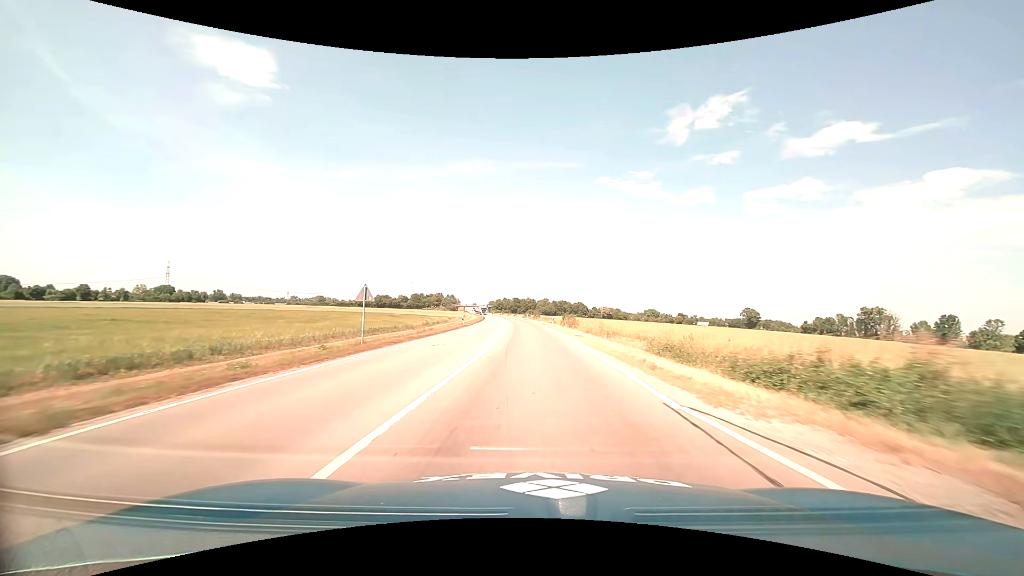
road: primary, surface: asphalt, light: Day
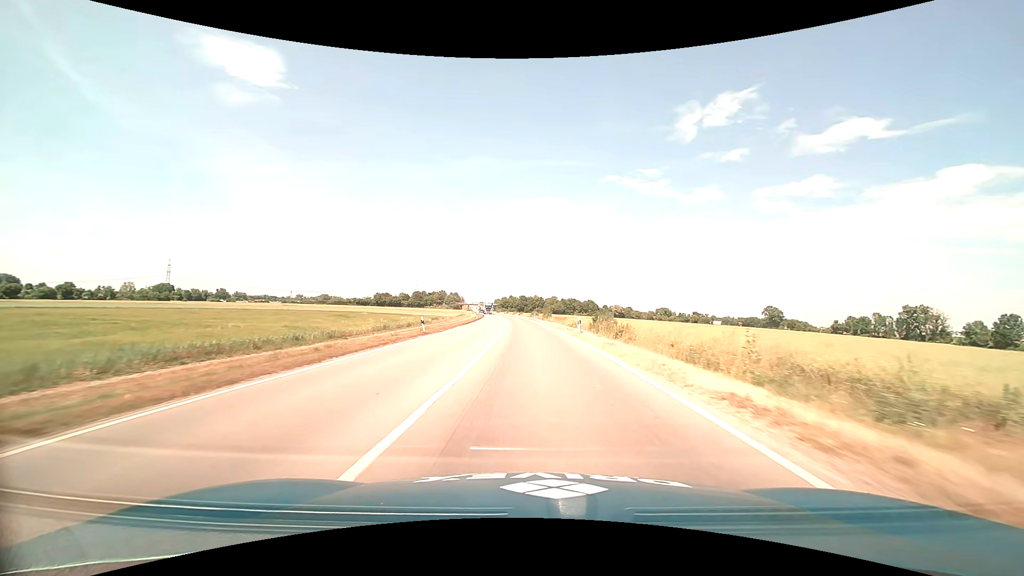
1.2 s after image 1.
(-0.2, +22.2) m; -1°
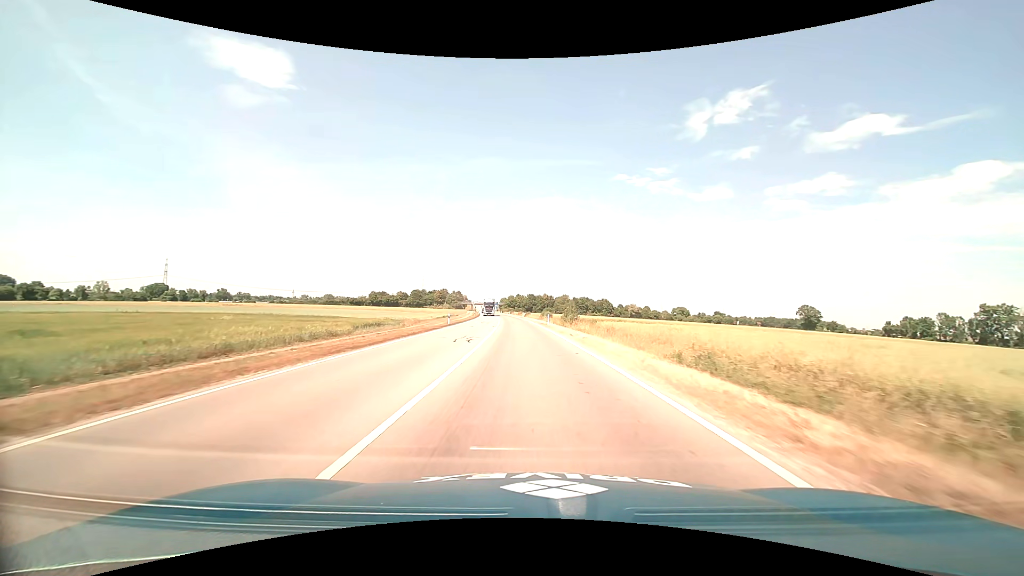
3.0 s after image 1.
(-0.3, +33.9) m; -1°
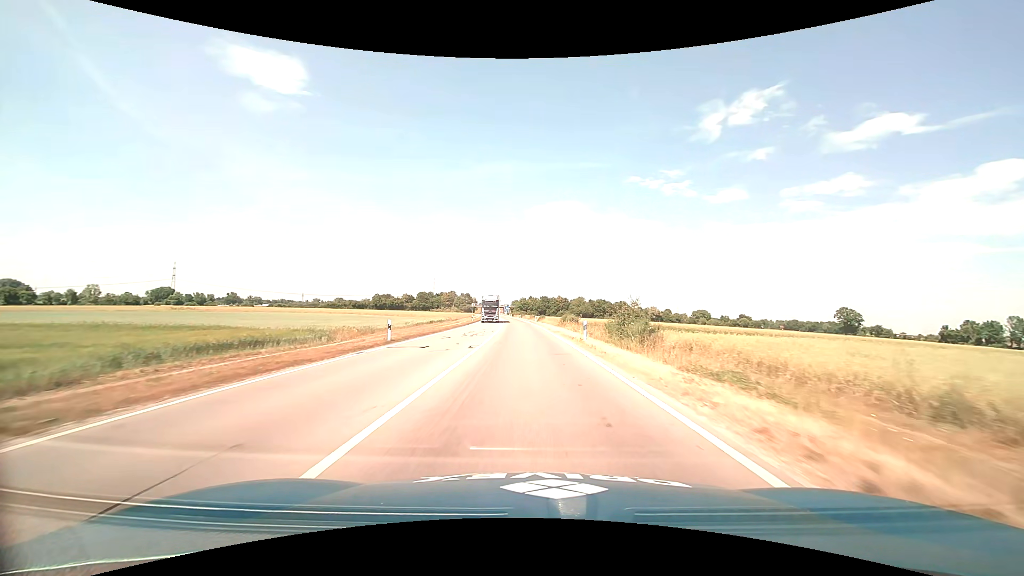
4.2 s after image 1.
(-0.3, +23.0) m; -2°
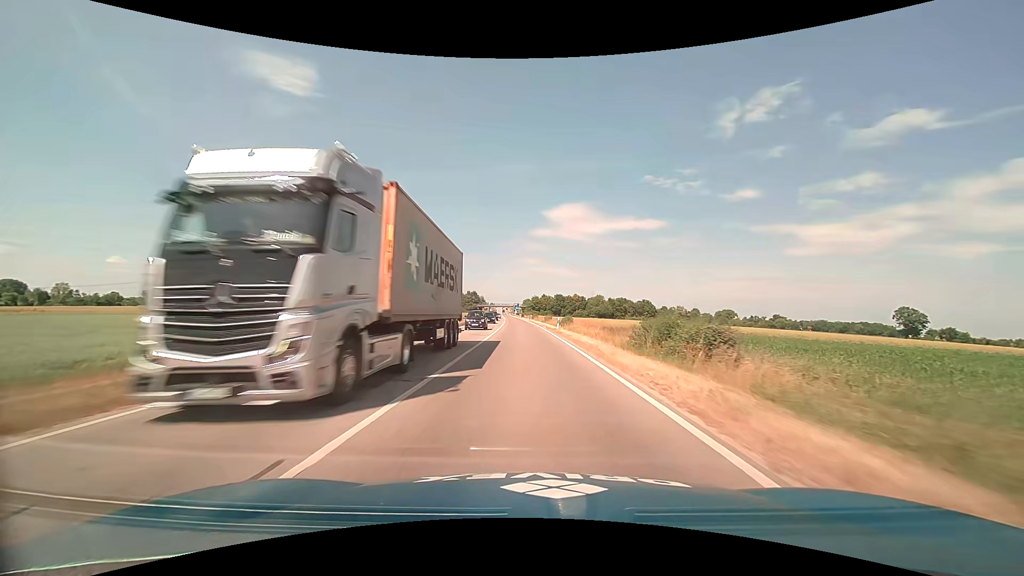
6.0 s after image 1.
(-0.5, +35.1) m; -2°
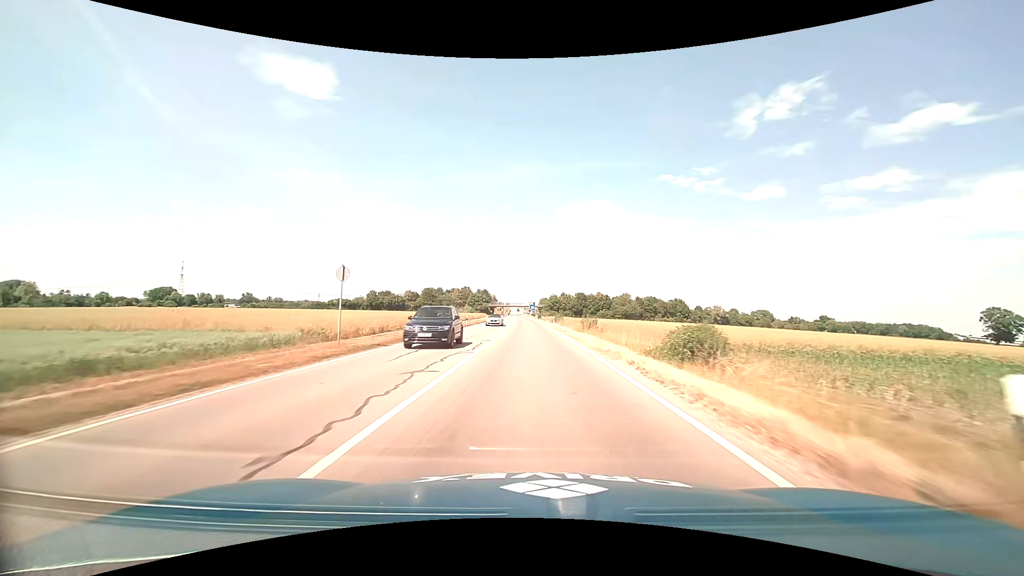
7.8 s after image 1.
(-0.7, +36.1) m; -2°
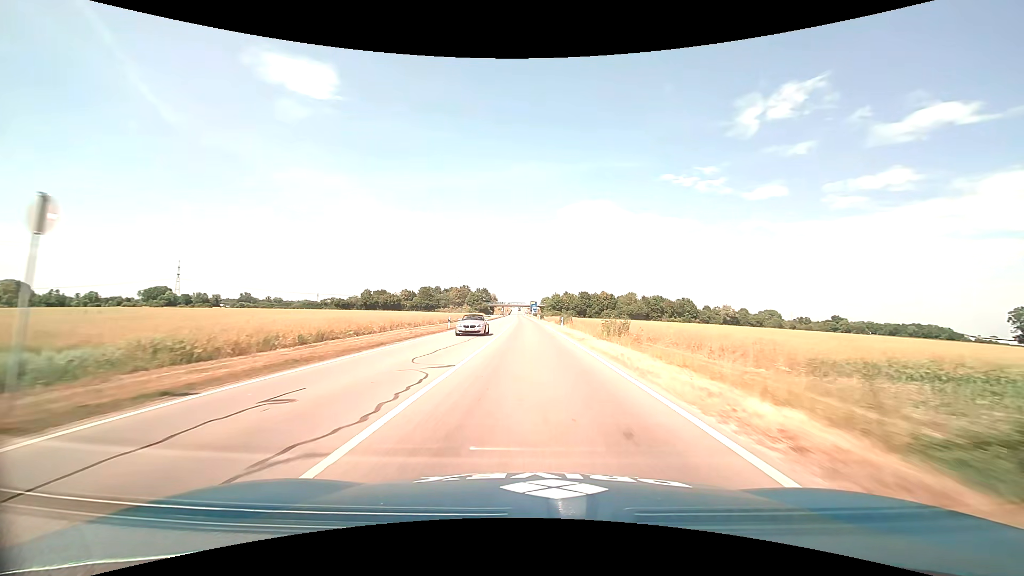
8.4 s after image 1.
(0.0, +12.2) m; 0°
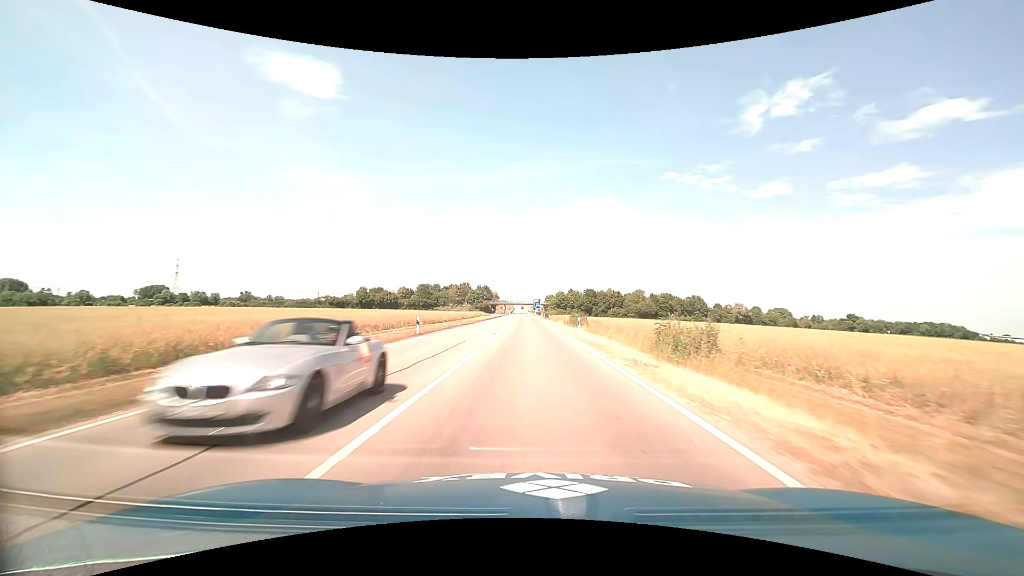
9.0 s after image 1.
(0.0, +12.2) m; 0°
(0, +10) (0, +20) (0, +30) (0, +40) (0, +50) (-1, +60) (-1, +70) (-1, +80) (-1, +90) (-2, +100) m
